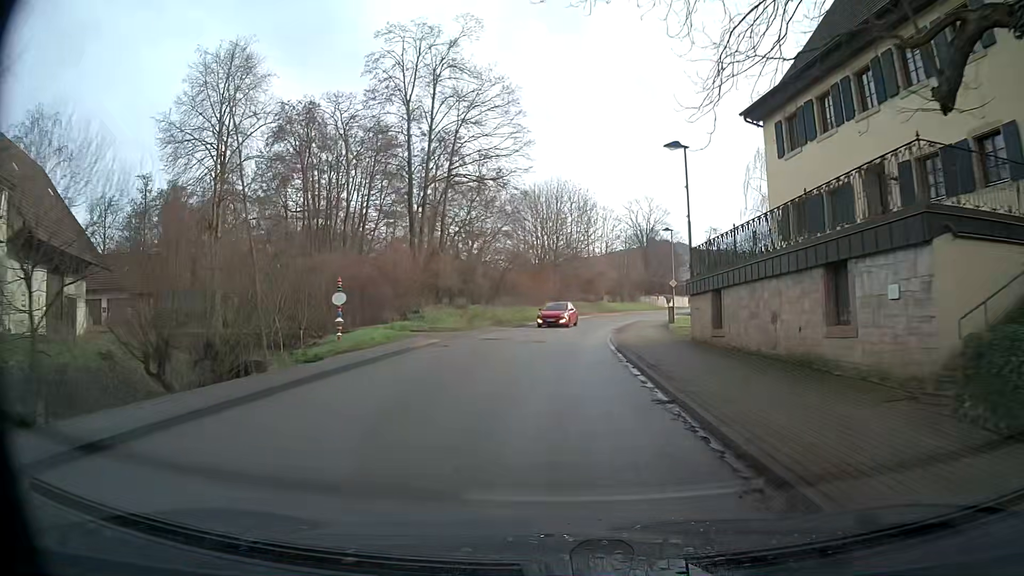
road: secondary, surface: asphalt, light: Day
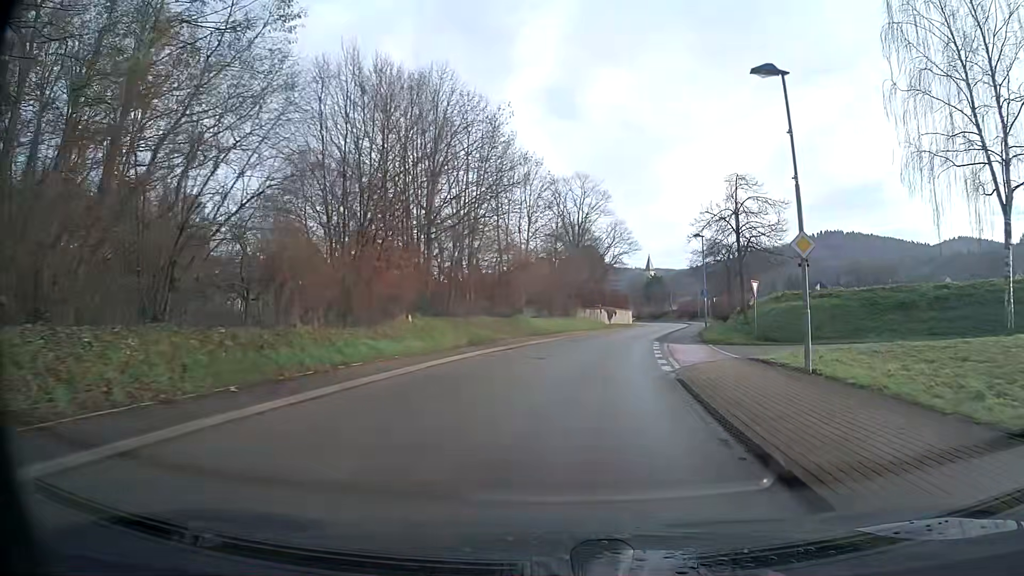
(+2.0, +35.3) m; +9°
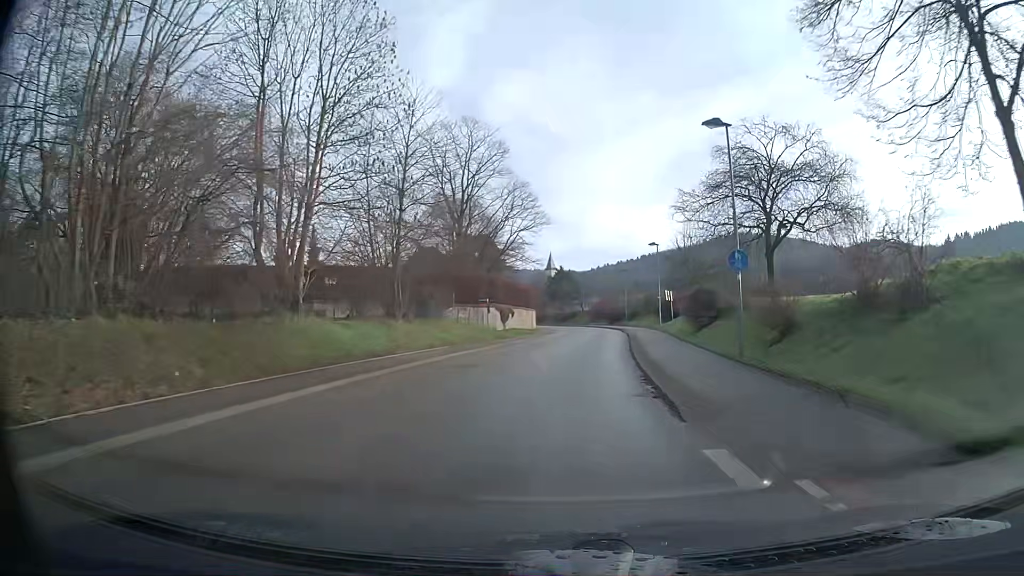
(+2.1, +28.1) m; +8°
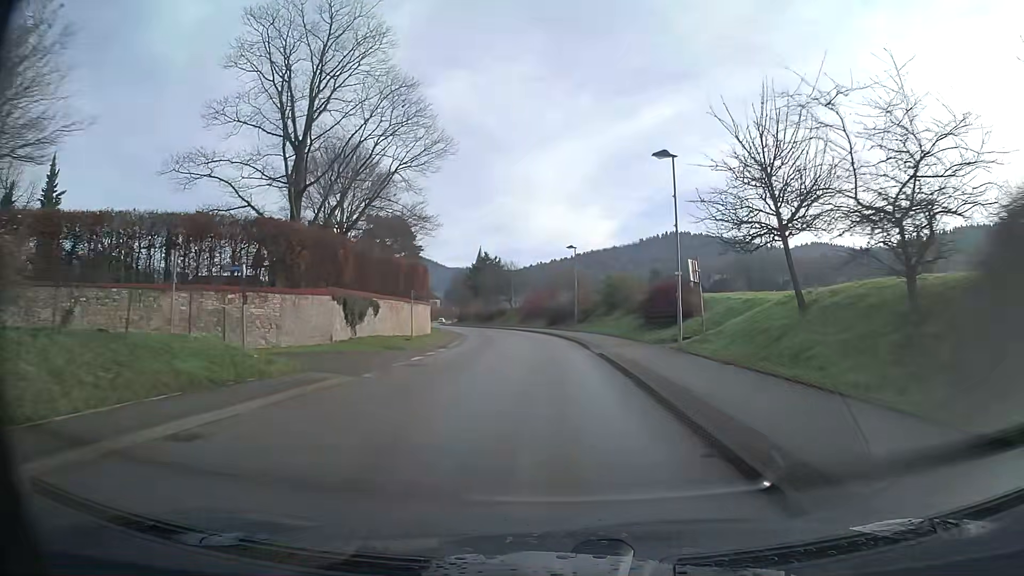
(+1.5, +28.9) m; +5°
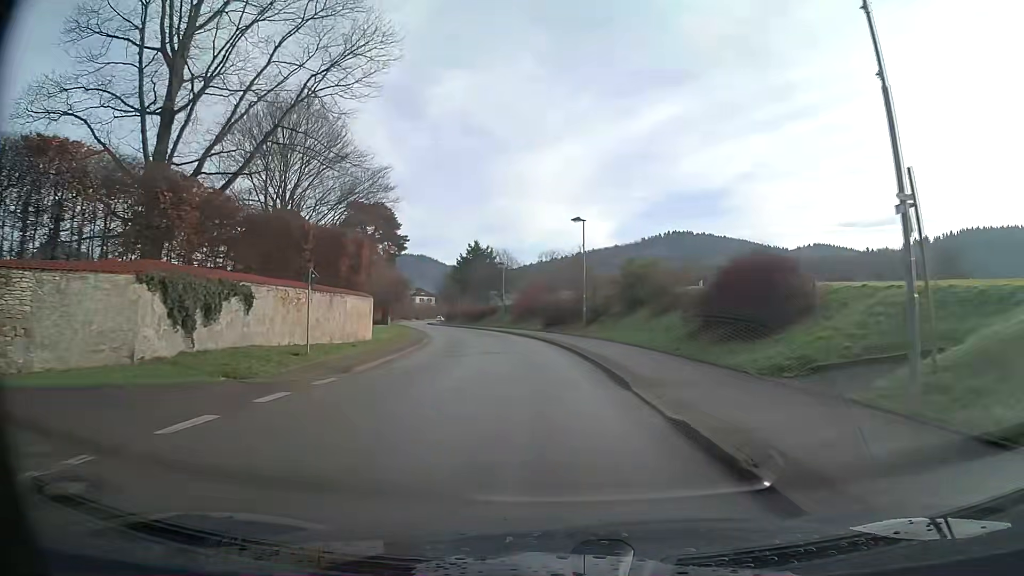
(0.0, +14.8) m; 0°
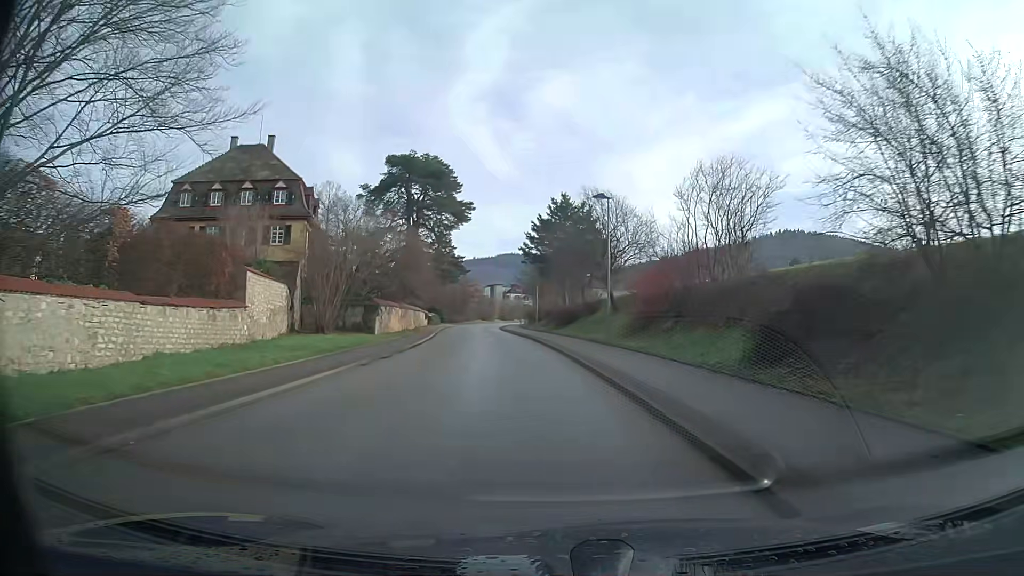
(-3.0, +38.8) m; -10°
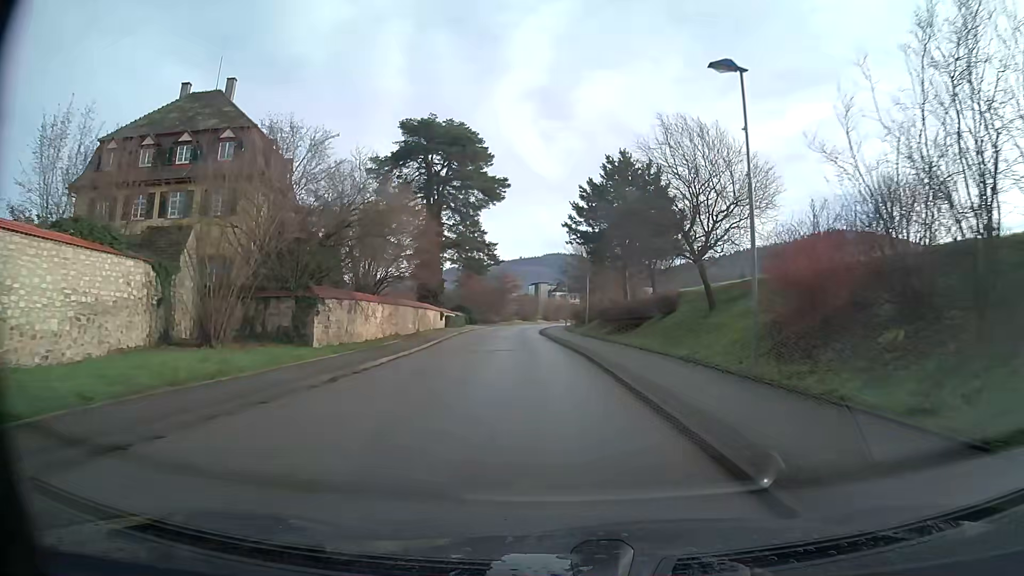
(-0.5, +16.1) m; -3°
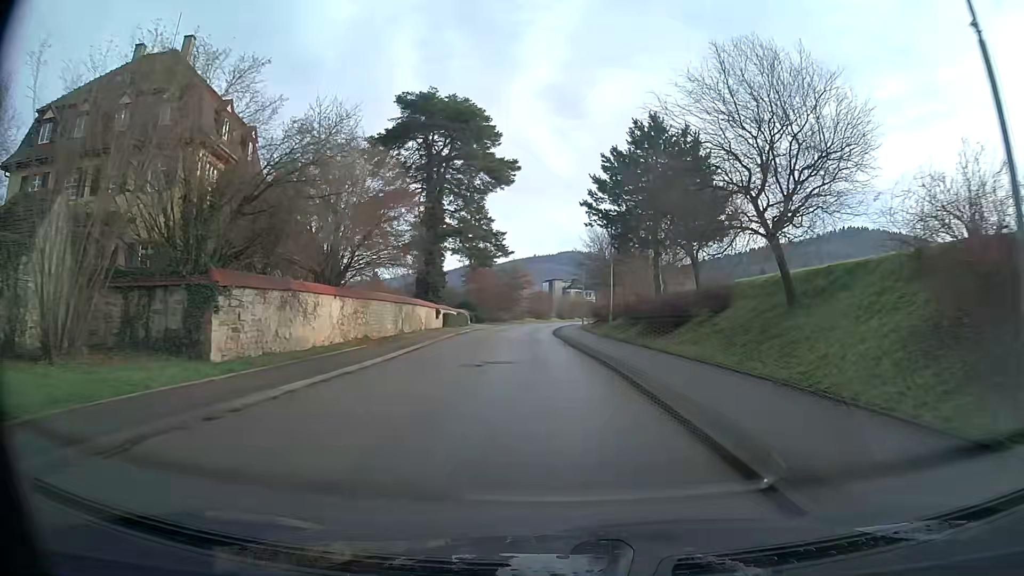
(-0.1, +7.9) m; -1°
(0, +10) (0, +20) (-1, +30) (-1, +40) (-1, +50) (-1, +60) (0, +70) (+1, +80) (+2, +90) (+3, +100) m
